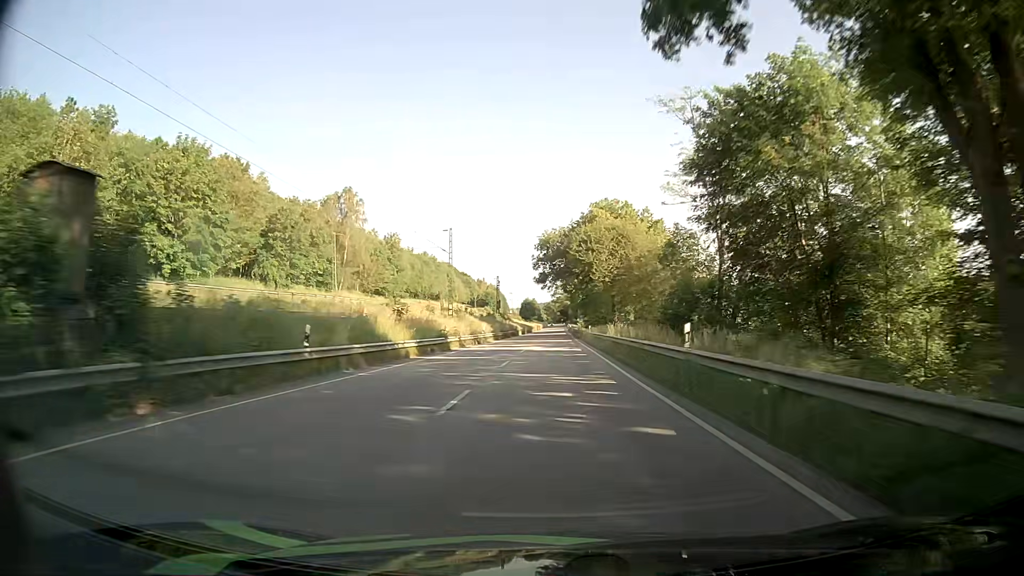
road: primary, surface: asphalt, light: Day
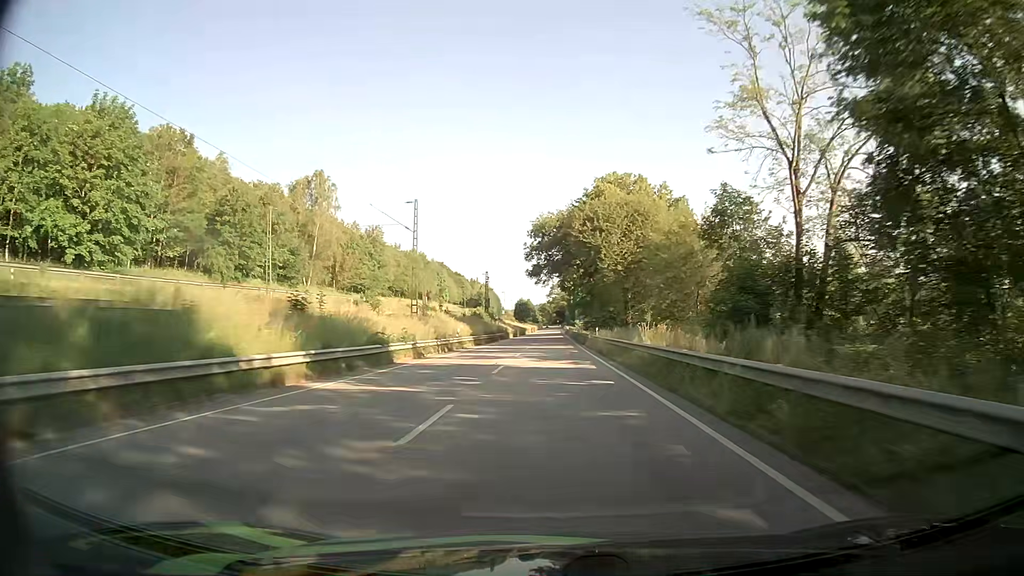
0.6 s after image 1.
(+0.1, +14.6) m; 0°
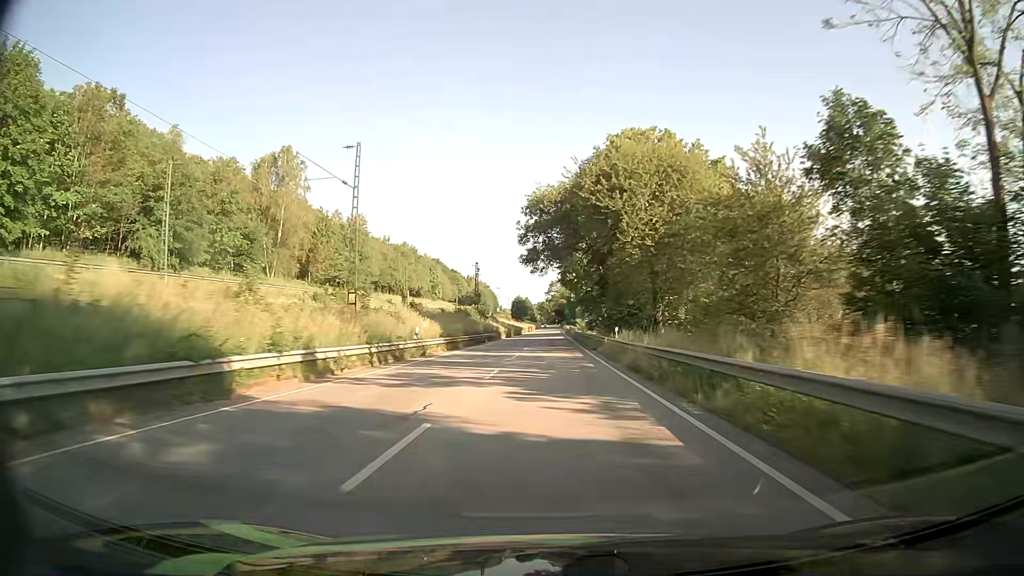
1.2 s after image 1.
(0.0, +14.6) m; 0°
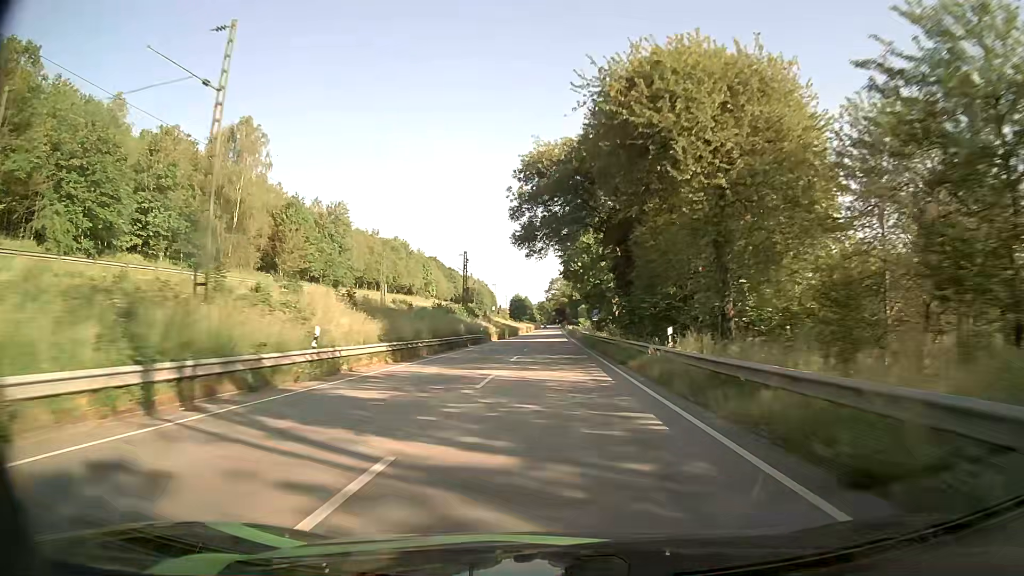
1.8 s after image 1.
(0.0, +14.7) m; 0°
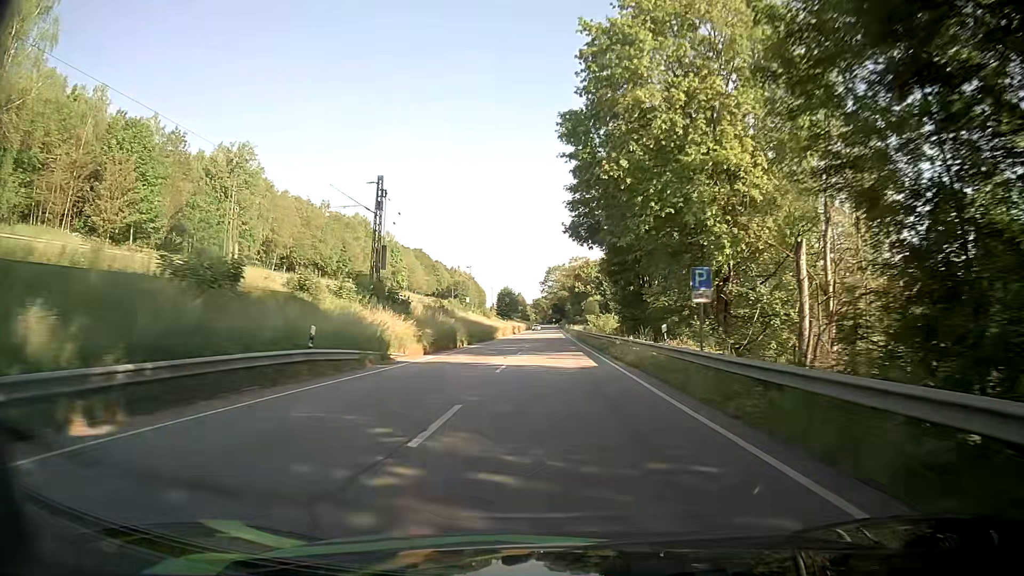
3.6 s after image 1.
(+0.1, +44.7) m; +1°
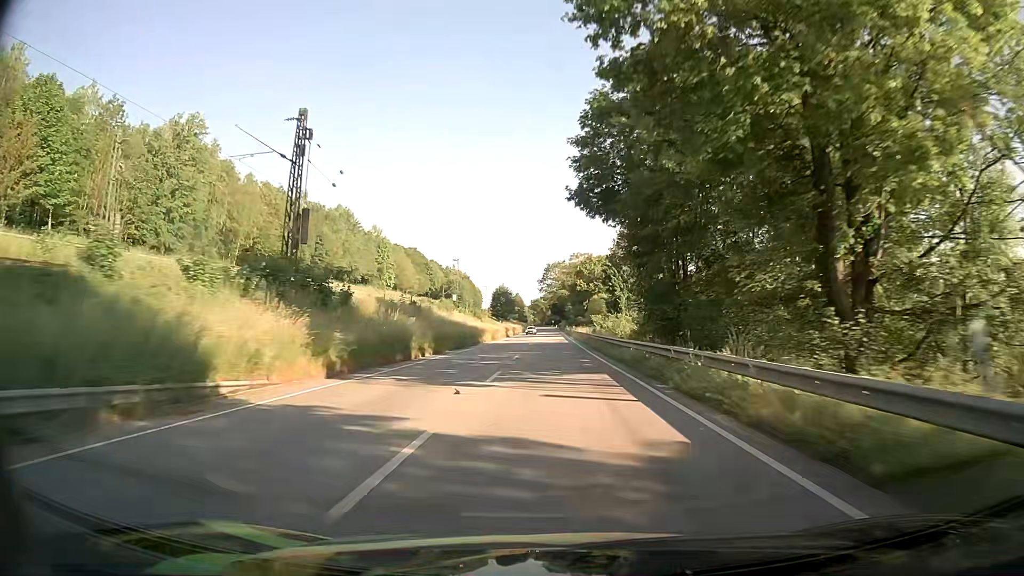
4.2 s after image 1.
(0.0, +15.0) m; 0°
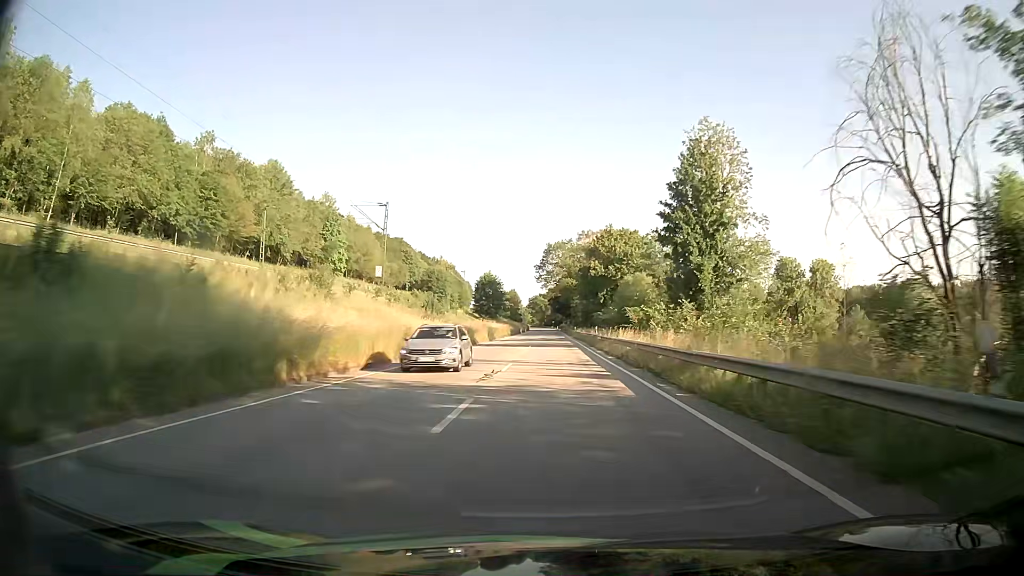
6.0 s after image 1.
(-0.1, +45.4) m; 0°
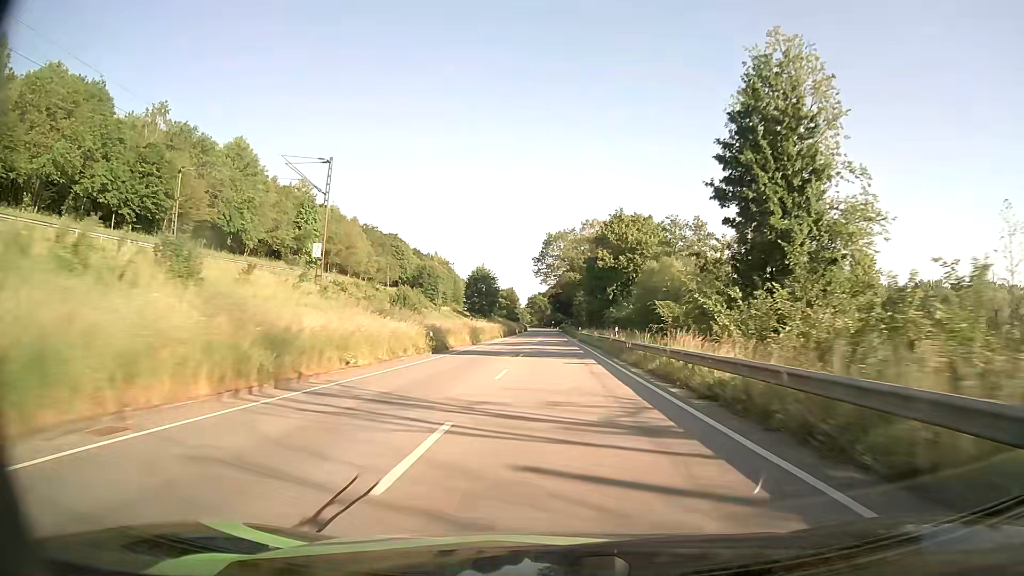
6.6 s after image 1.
(0.0, +15.3) m; 0°
